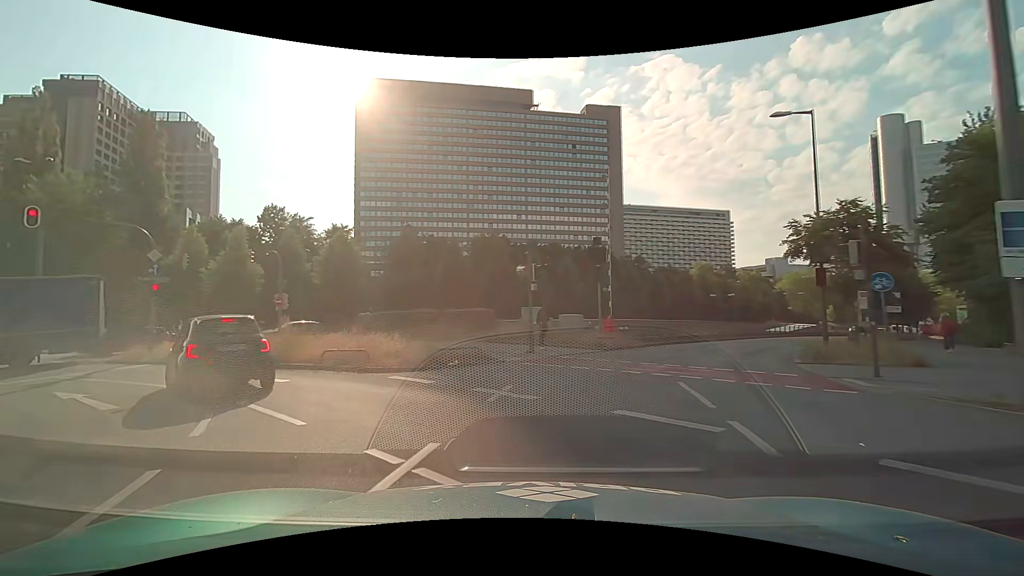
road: primary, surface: asphalt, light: Day
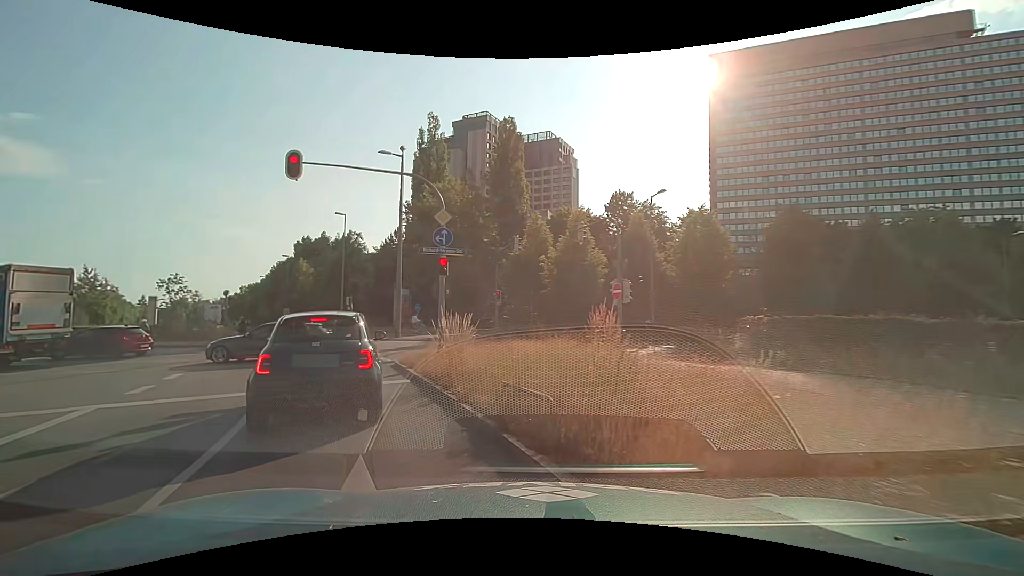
(-3.7, +11.1) m; -40°
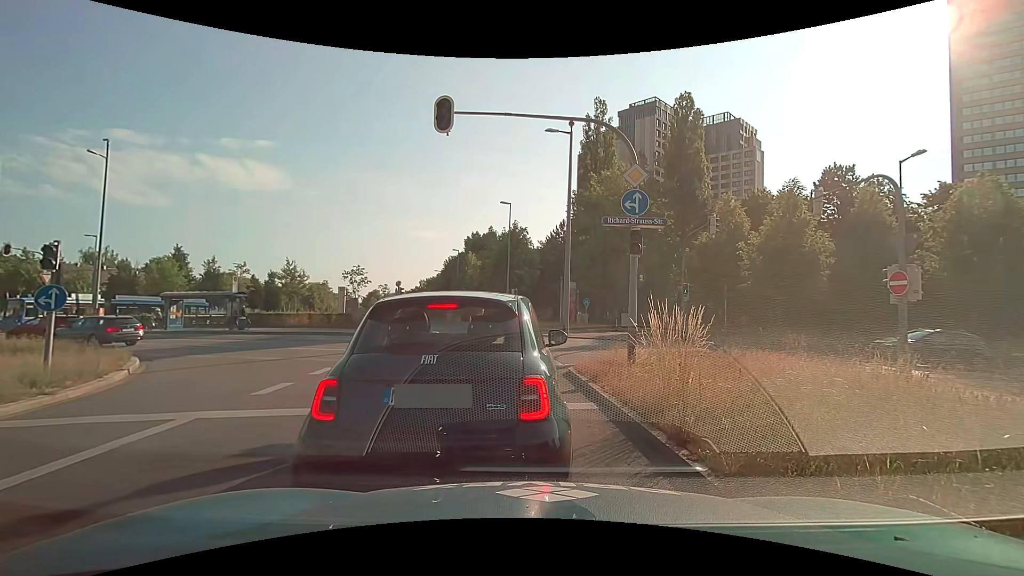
(-0.6, +3.6) m; -16°
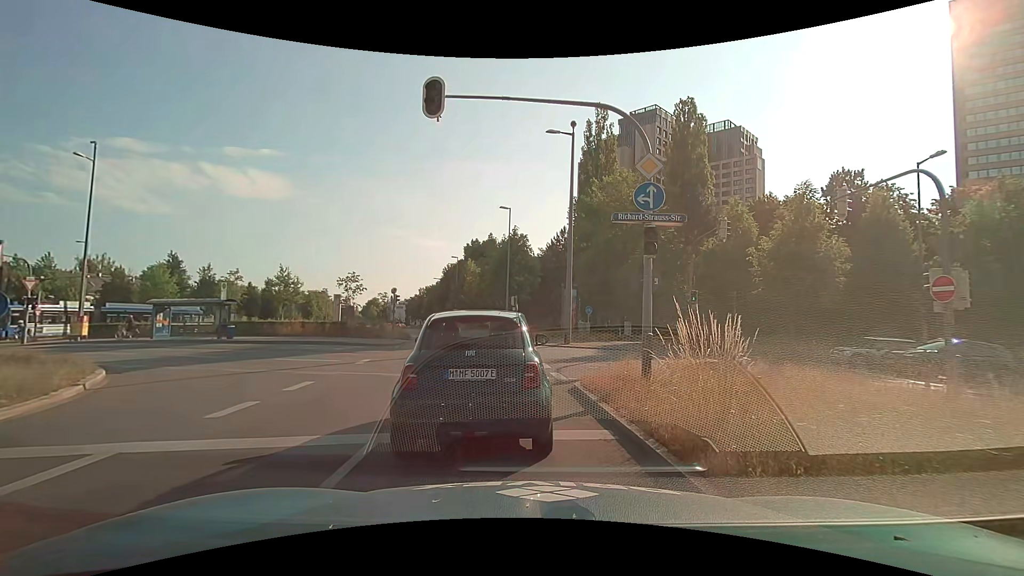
(0.0, +1.7) m; -2°
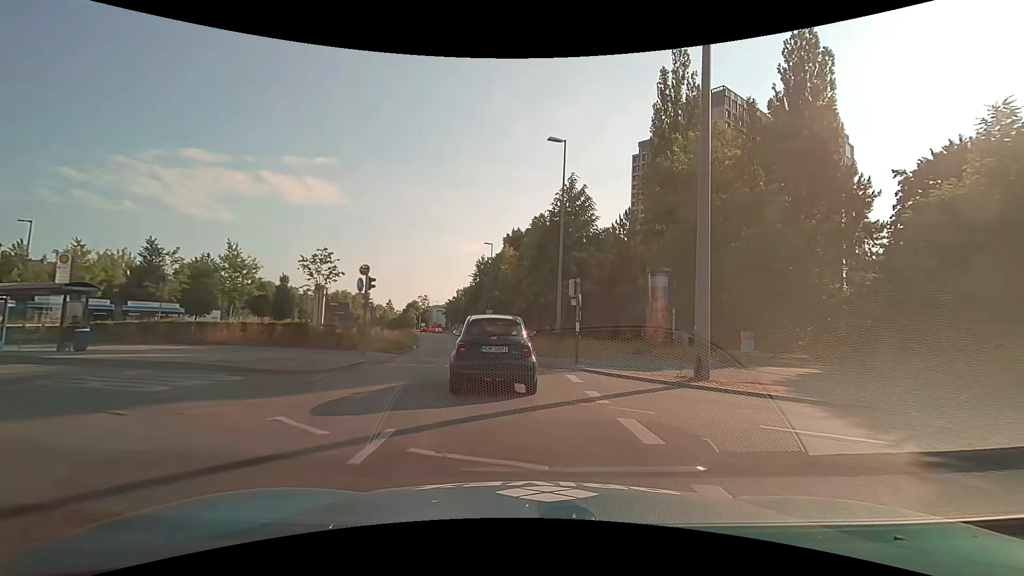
(-0.7, +16.5) m; -6°
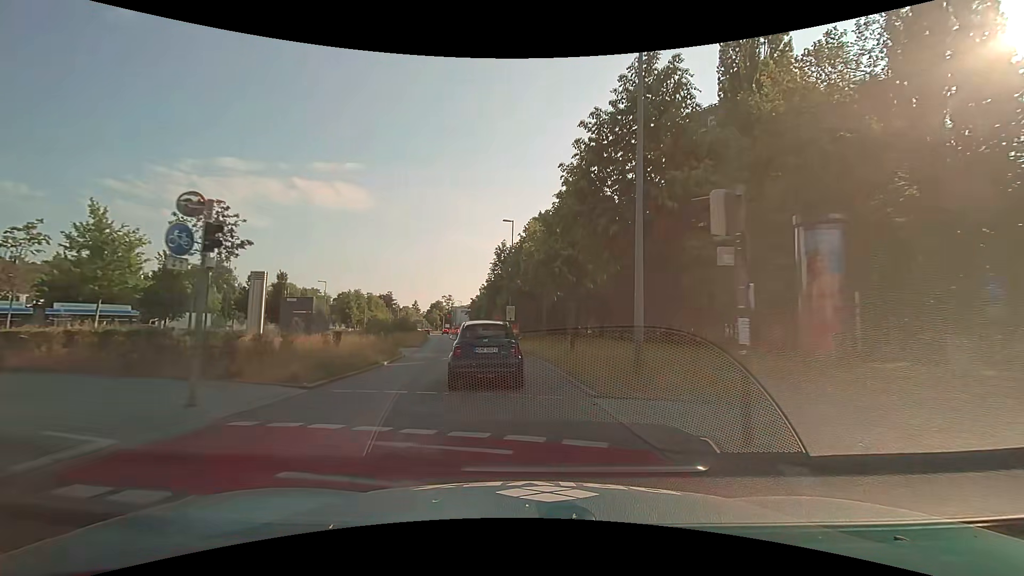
(-0.1, +12.4) m; -2°
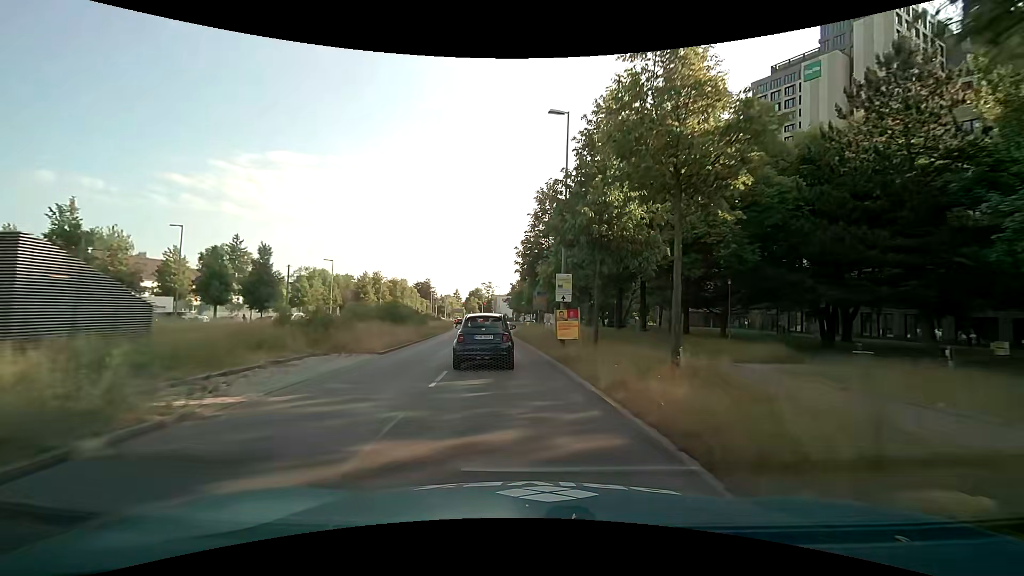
(-1.0, +19.9) m; -5°
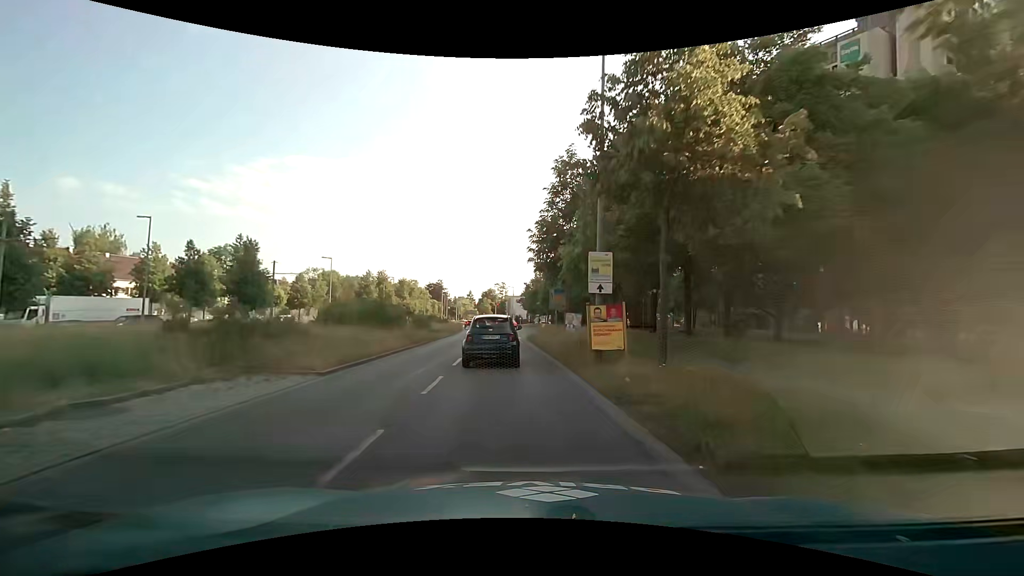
(-0.1, +6.9) m; -2°
(0, +10) (-1, +20) (-1, +30) (-1, +40) (-1, +50) (-1, +60) (-2, +70) (-3, +80) (-4, +90) (-5, +100) m
